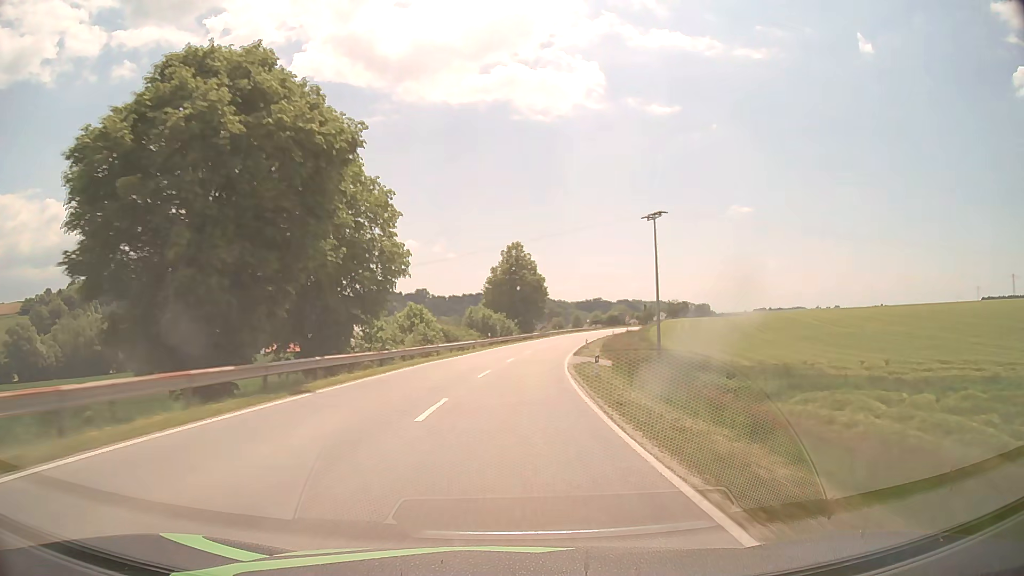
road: secondary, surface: asphalt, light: Day
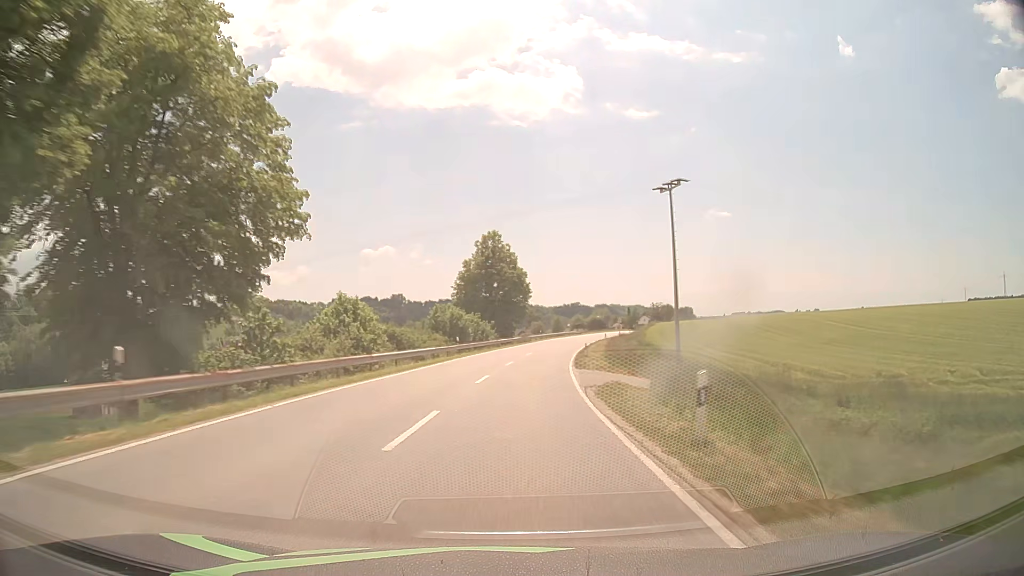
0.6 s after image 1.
(+0.2, +14.2) m; +2°
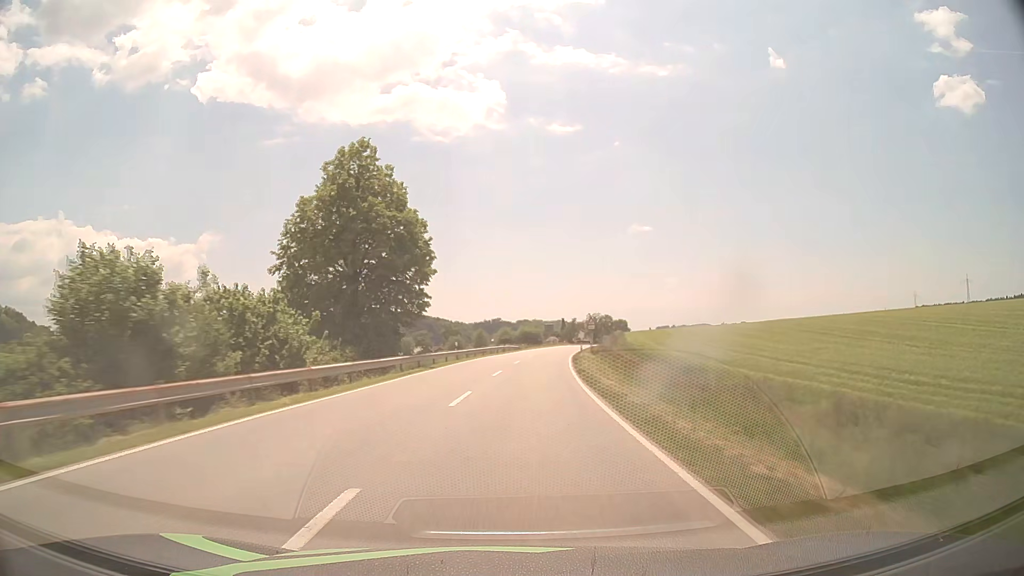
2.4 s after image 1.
(+2.4, +42.2) m; +7°
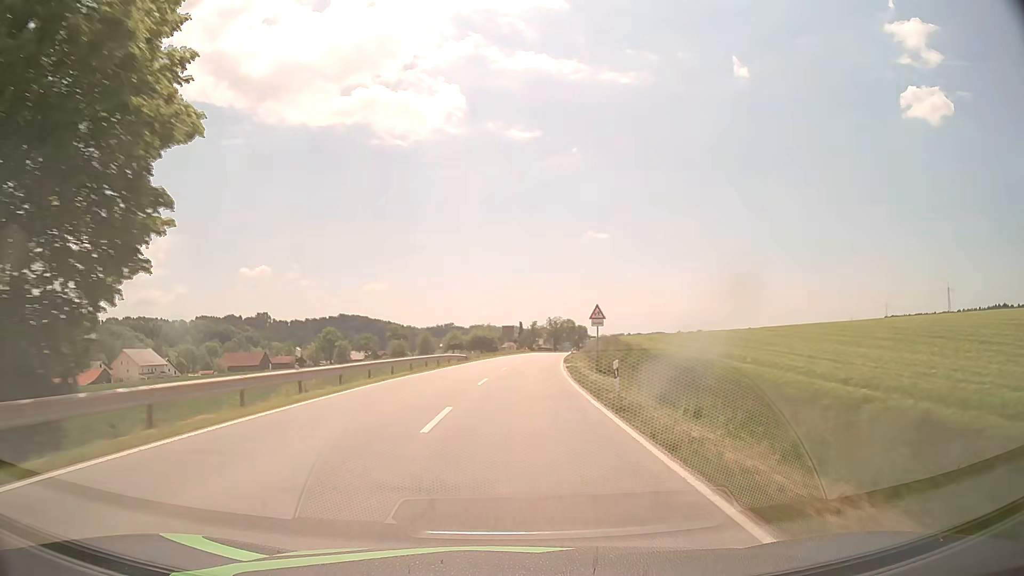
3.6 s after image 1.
(+1.0, +28.1) m; +4°
